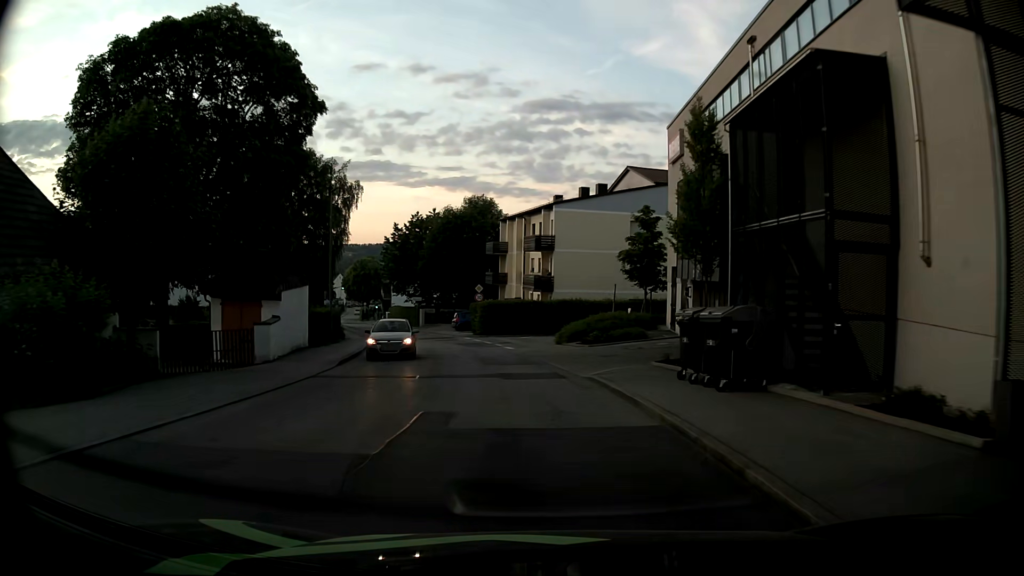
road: unclassified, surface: asphalt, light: Day
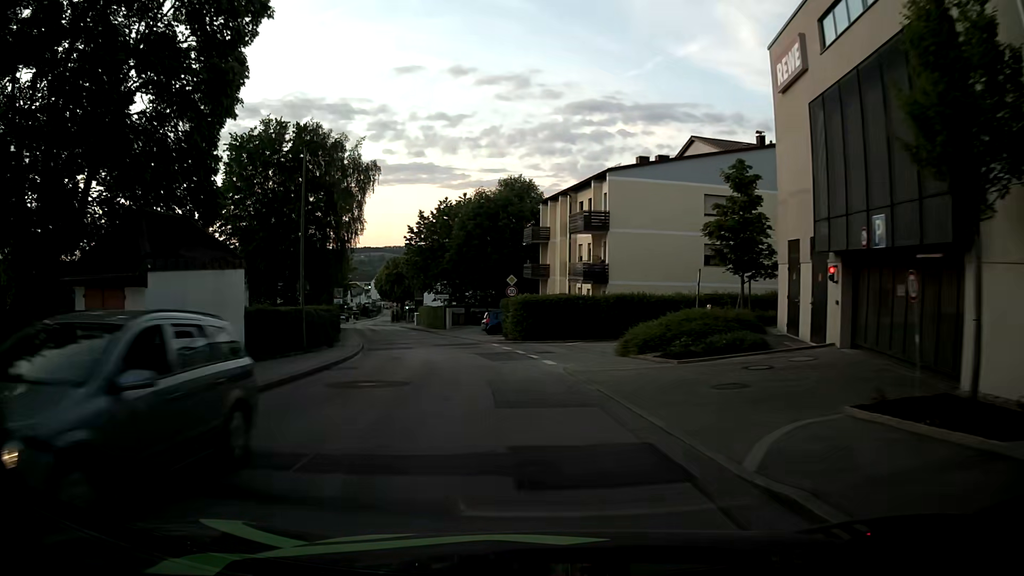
(-0.2, +10.4) m; -4°
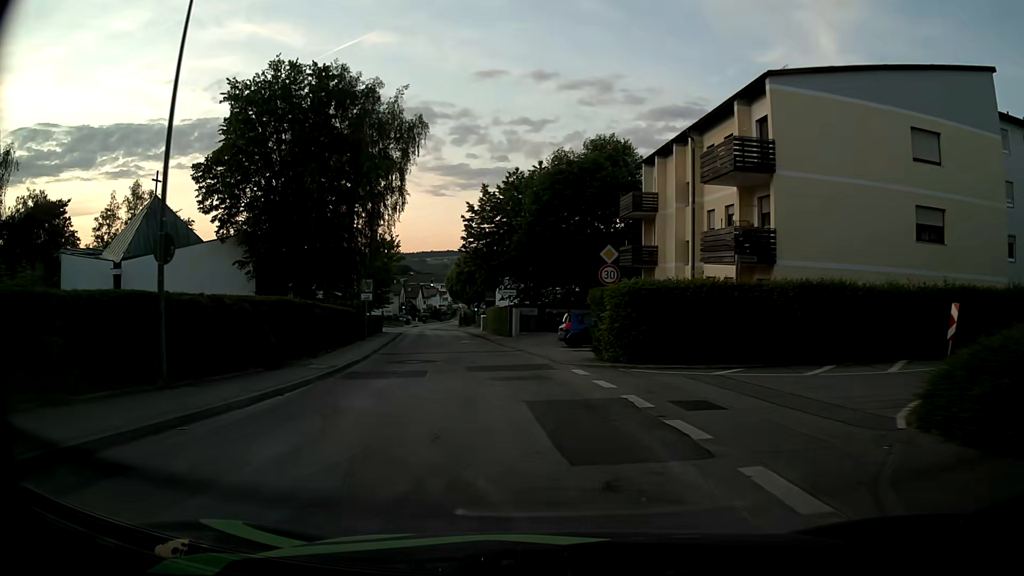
(-0.8, +15.1) m; -7°
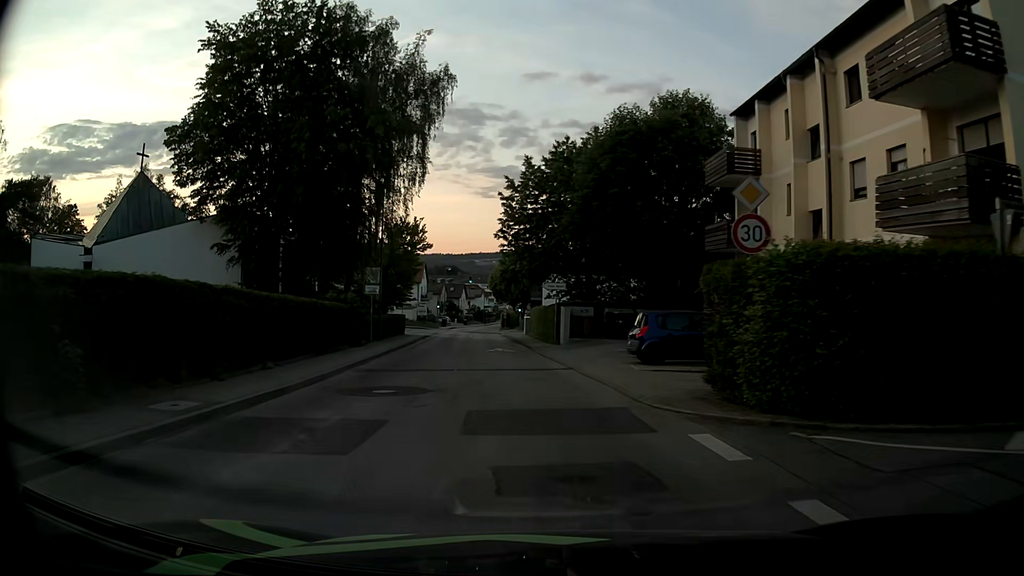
(-0.3, +9.9) m; -5°
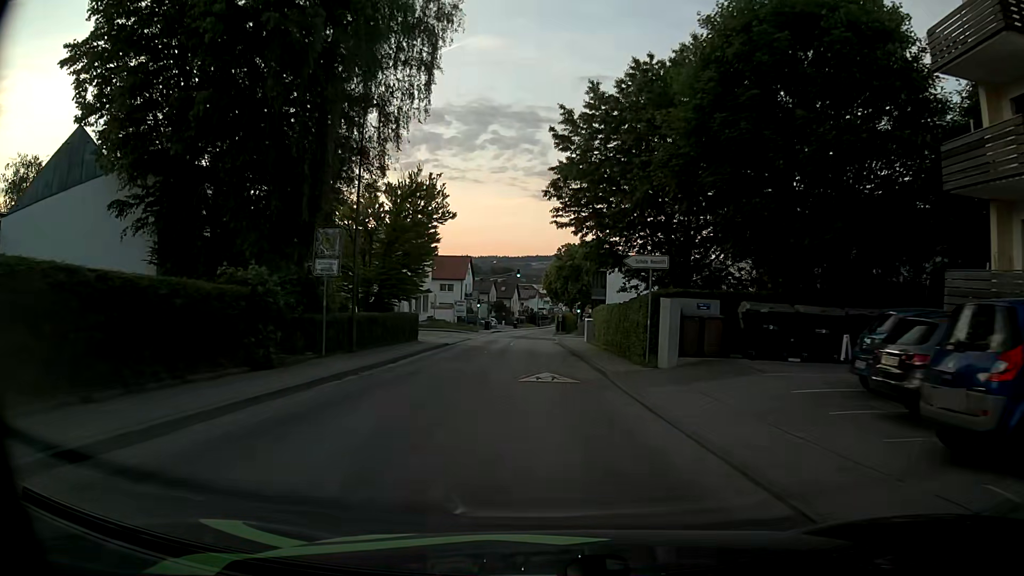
(-0.4, +14.6) m; -4°
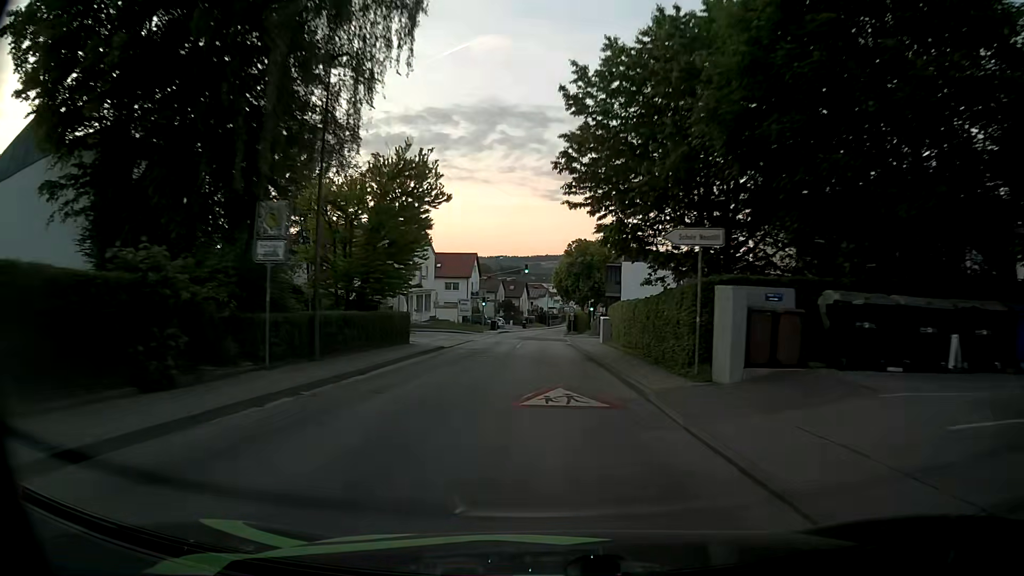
(0.0, +4.9) m; -1°
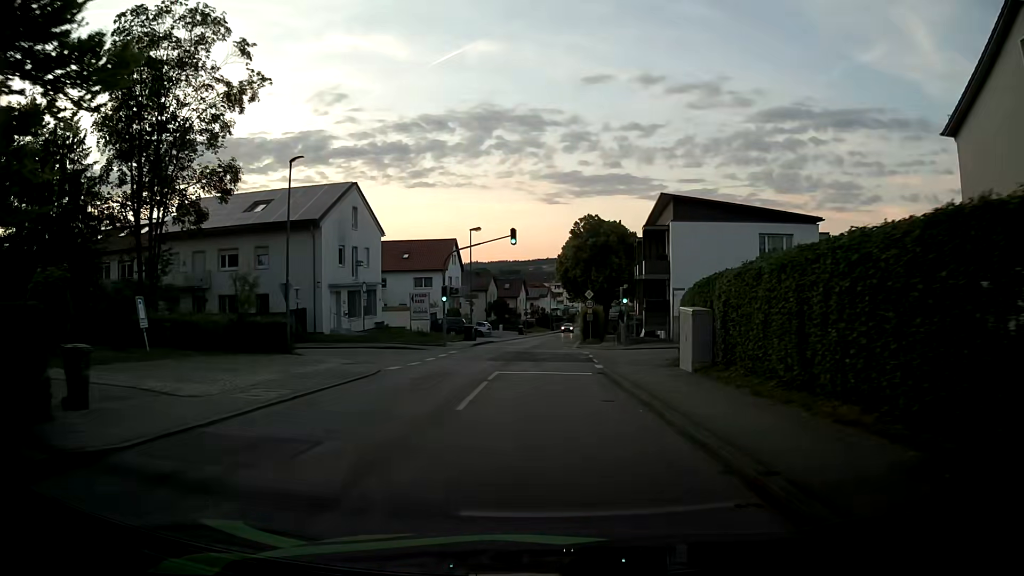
(-0.1, +24.2) m; -1°
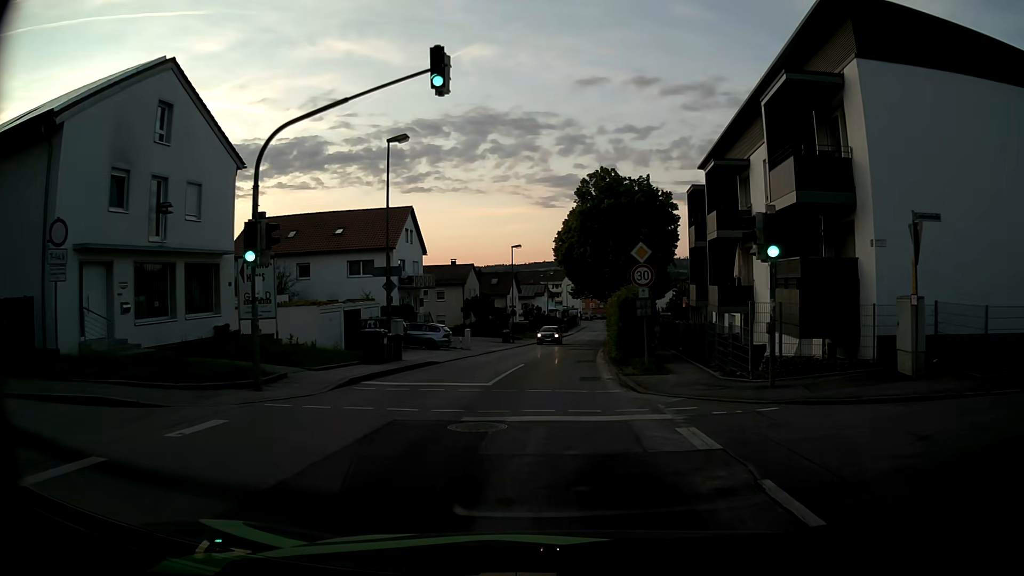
(+0.3, +24.2) m; +1°
(0, +10) (0, +20) (+1, +30) (+2, +40) (+3, +50) (+3, +60) (+4, +70) (+5, +80) (+6, +90) (+7, +100) m
